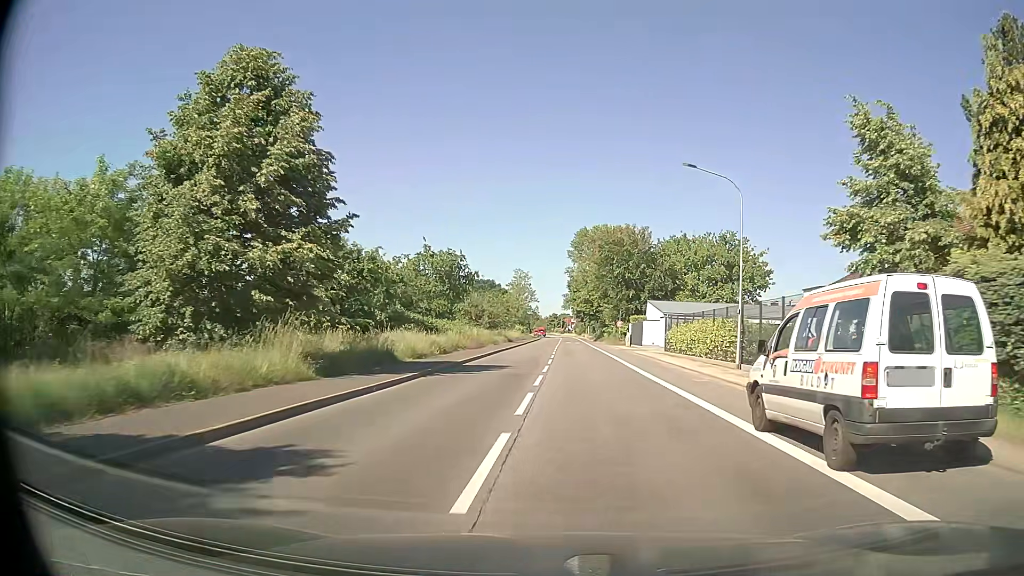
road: secondary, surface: asphalt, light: Day
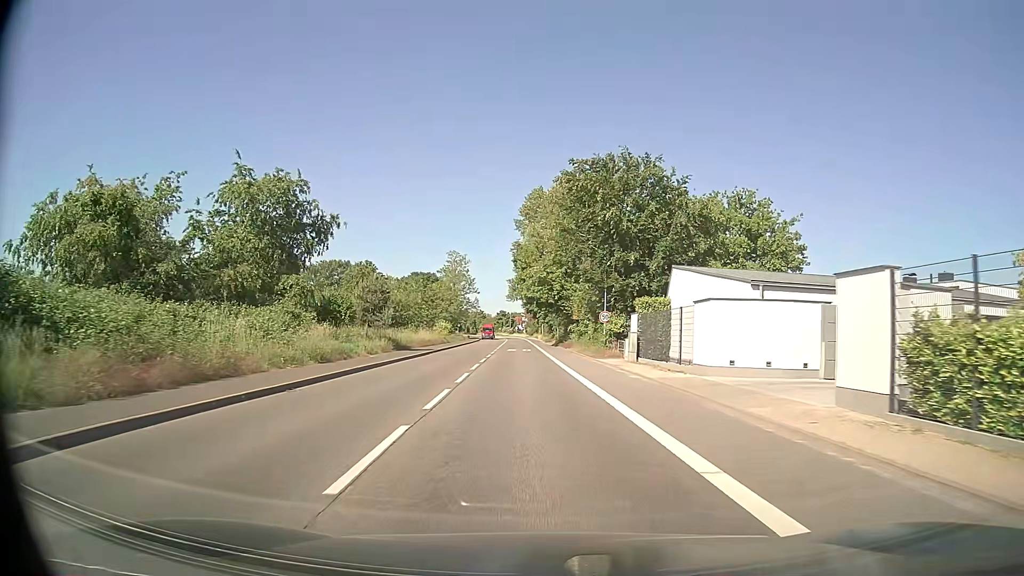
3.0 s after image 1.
(+1.8, +36.2) m; +4°
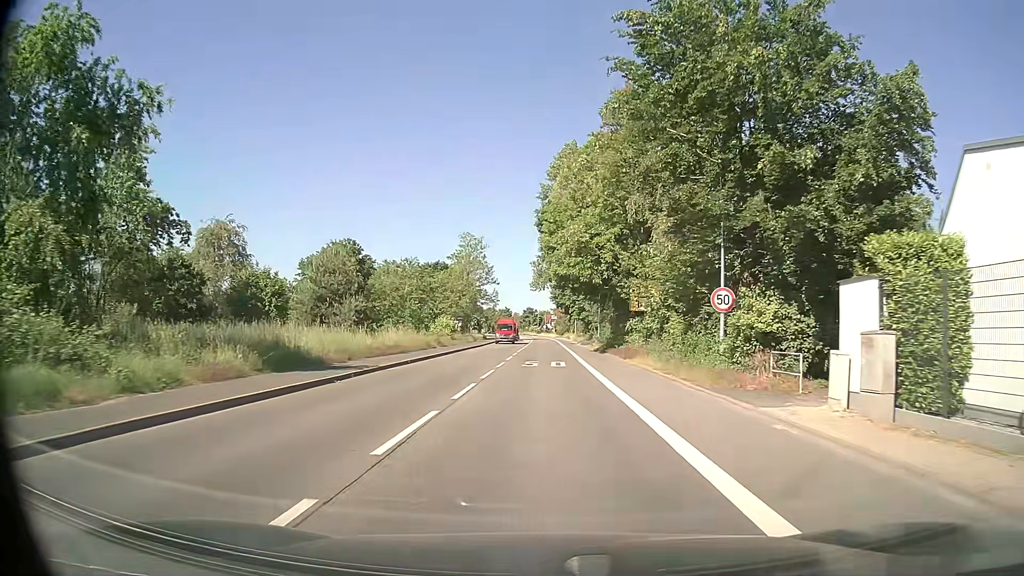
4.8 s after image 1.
(-0.7, +22.7) m; -3°
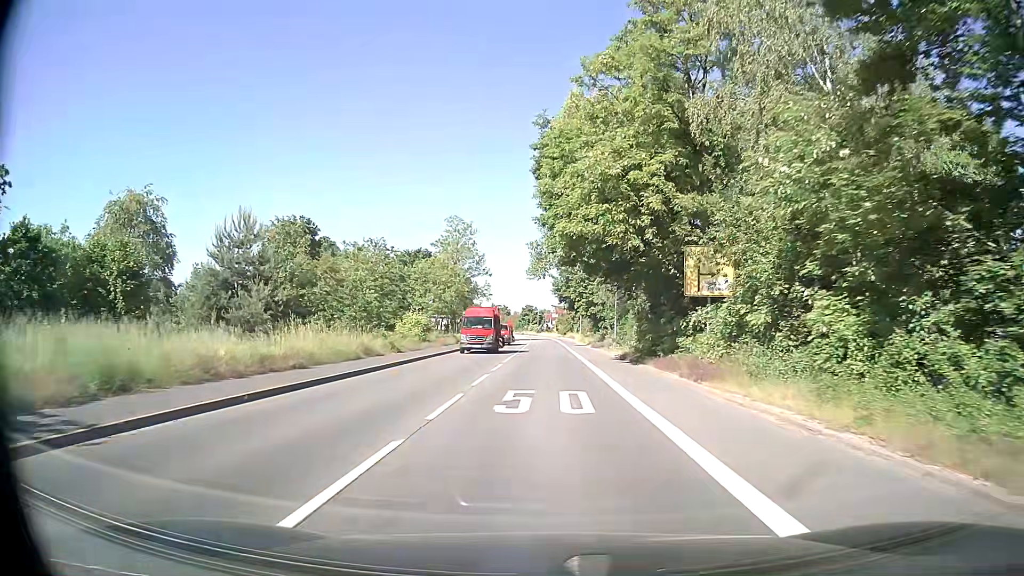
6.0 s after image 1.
(0.0, +15.2) m; 0°
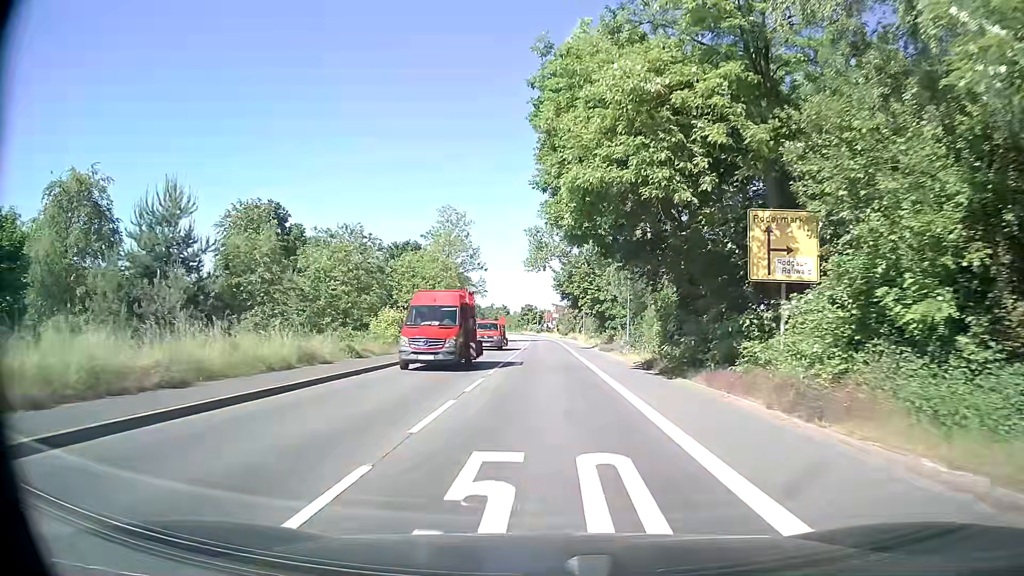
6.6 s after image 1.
(0.0, +7.6) m; 0°
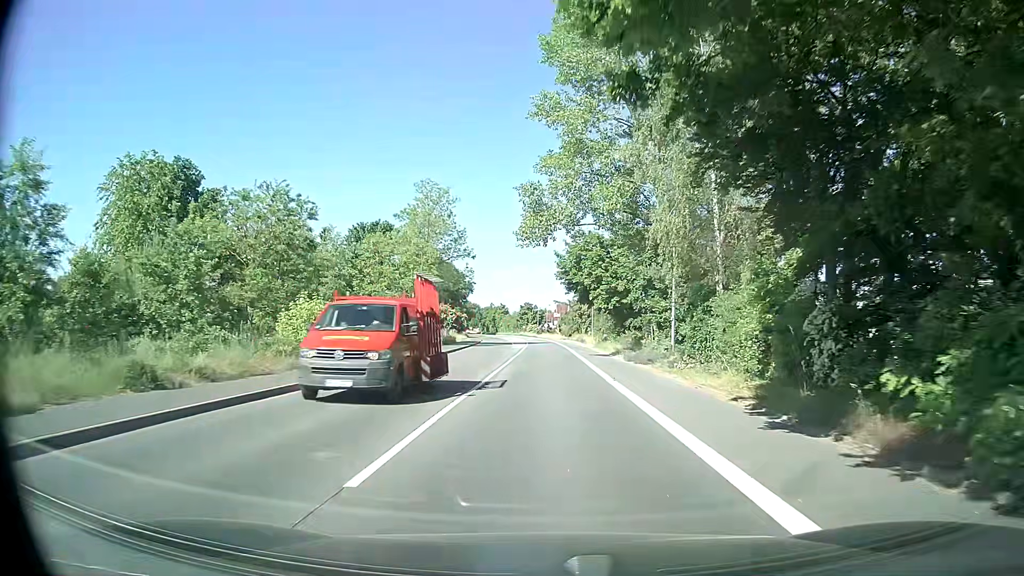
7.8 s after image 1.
(0.0, +15.1) m; 0°
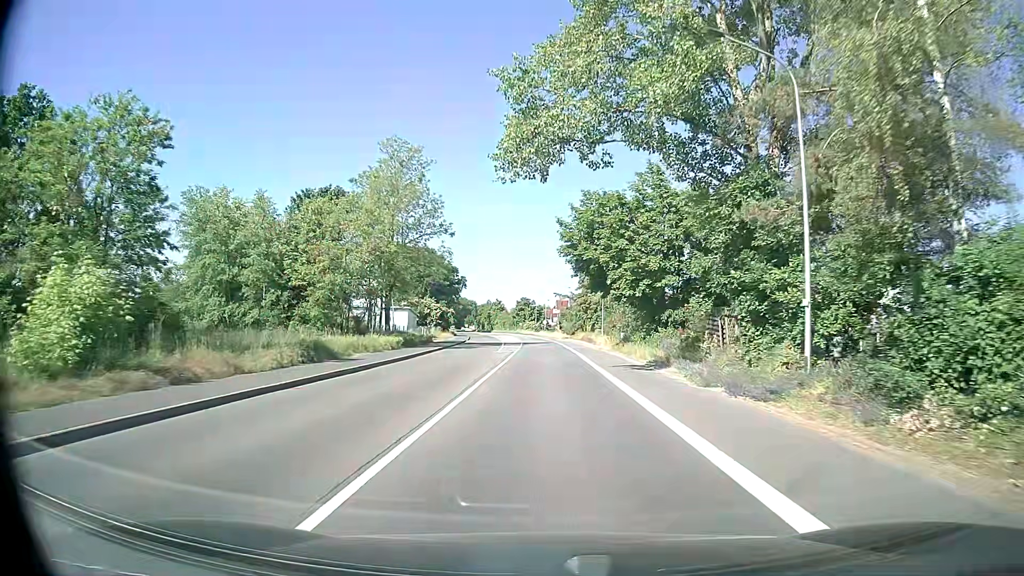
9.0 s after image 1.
(-0.1, +15.1) m; 0°
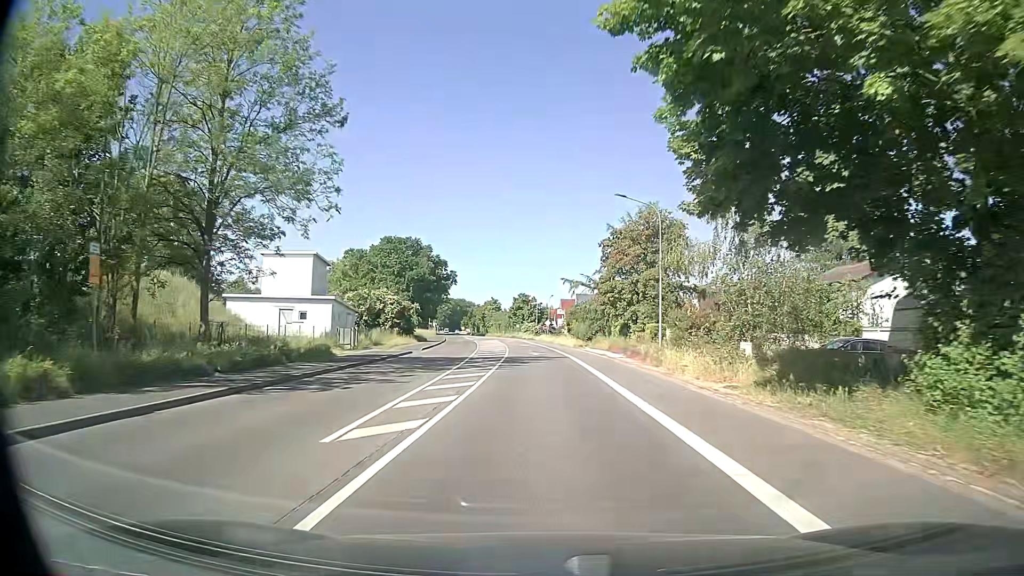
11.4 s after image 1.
(0.0, +30.0) m; 0°
(0, +10) (0, +20) (0, +30) (-1, +40) (-1, +50) (-2, +60) (-3, +70) (-4, +80) (-5, +90) (-6, +100) m
